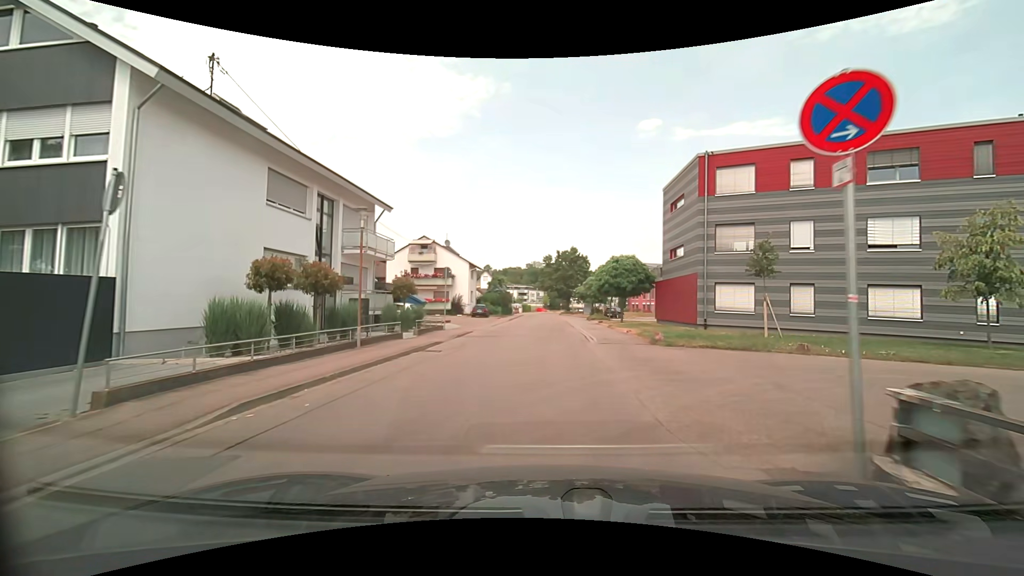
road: unclassified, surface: asphalt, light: Day
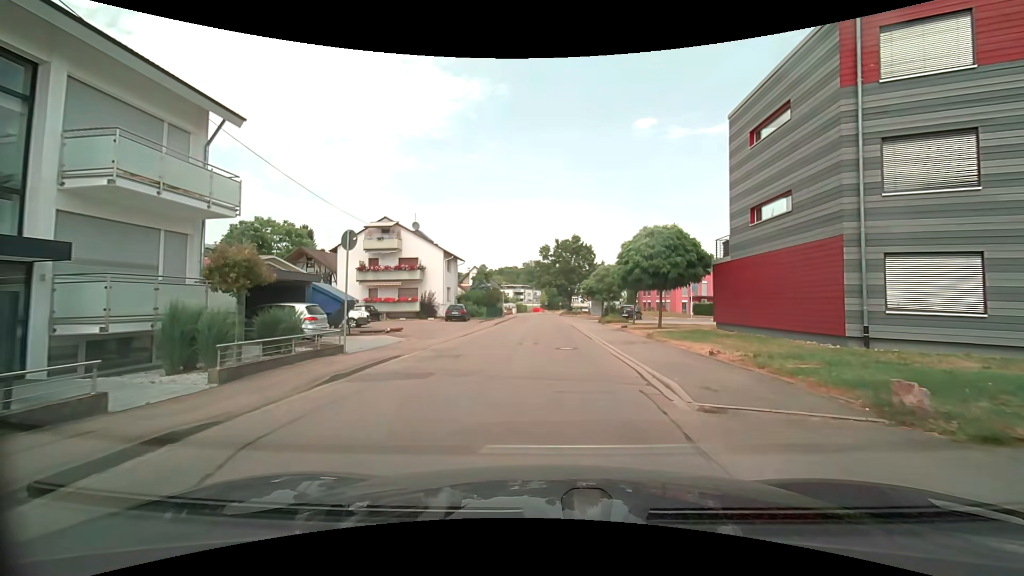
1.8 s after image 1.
(-0.1, +13.5) m; 0°
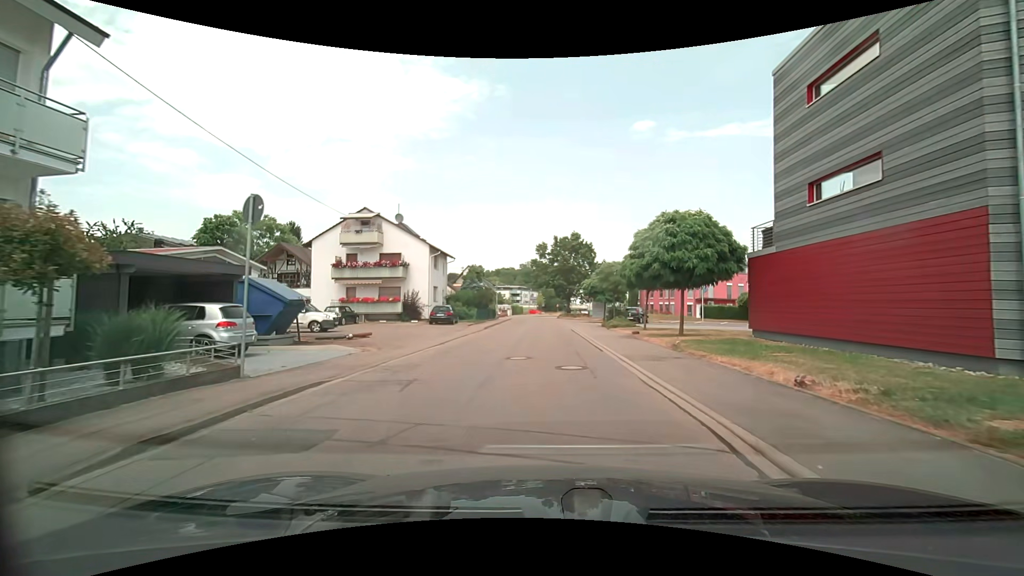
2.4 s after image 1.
(0.0, +4.6) m; 0°
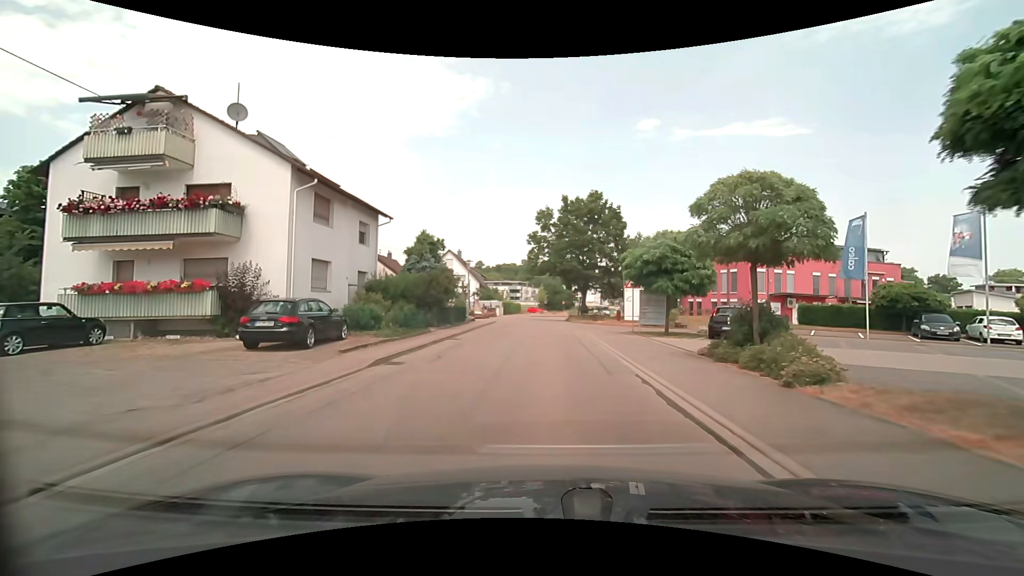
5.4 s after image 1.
(+0.1, +22.8) m; 0°
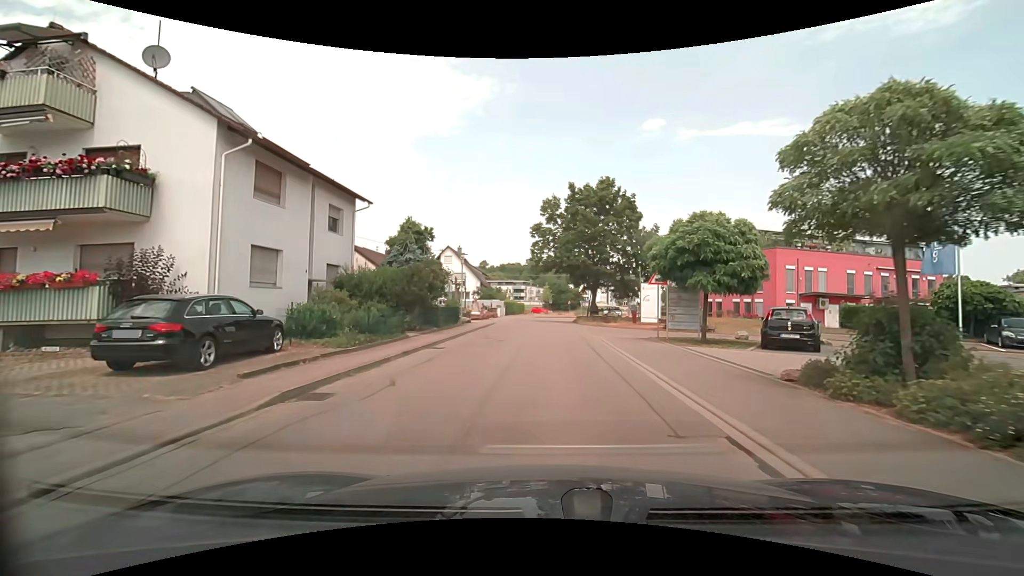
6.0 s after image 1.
(0.0, +4.6) m; -1°
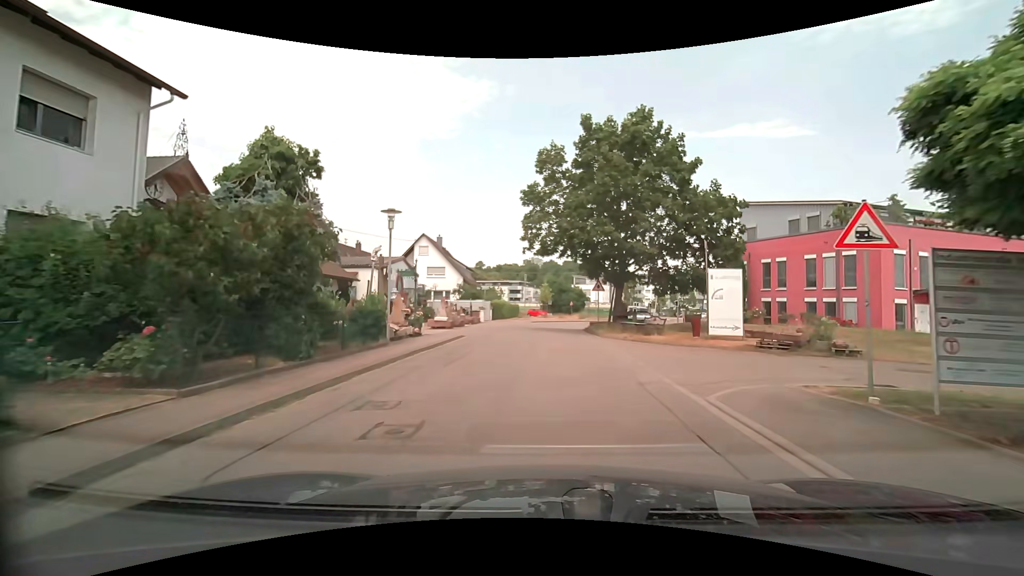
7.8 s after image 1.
(0.0, +13.8) m; +1°
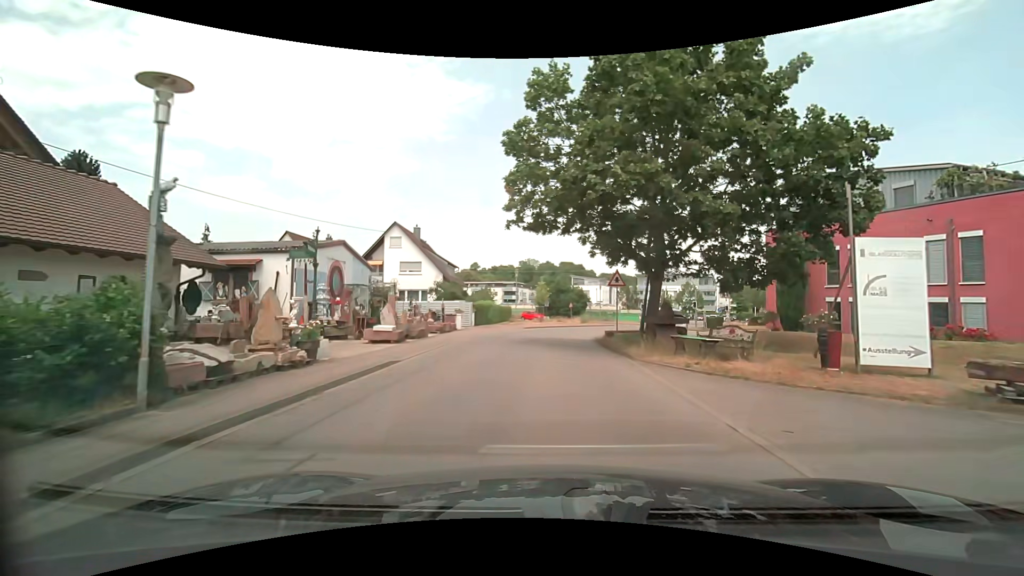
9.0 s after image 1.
(0.0, +9.6) m; +1°
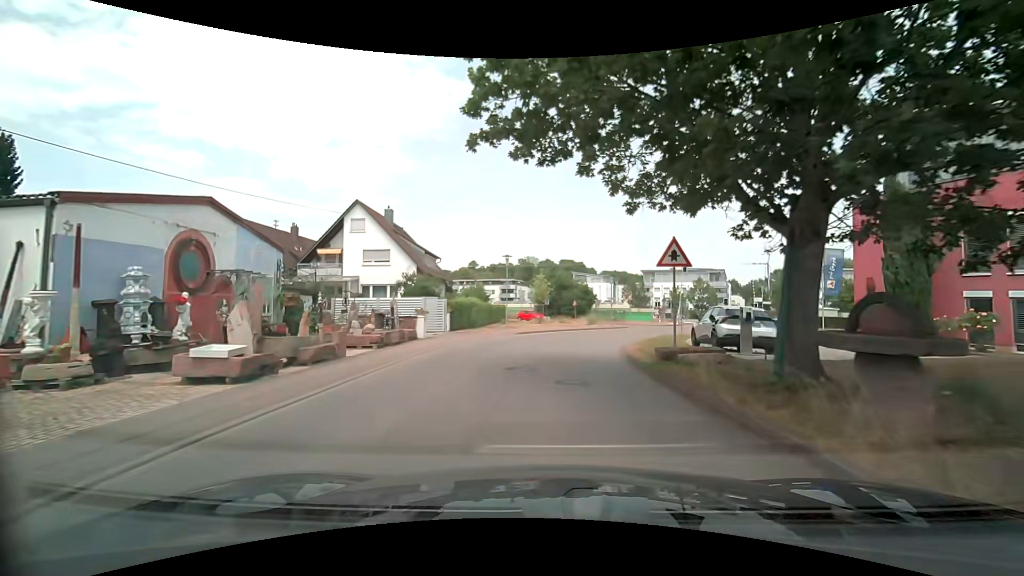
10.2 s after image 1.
(0.0, +9.7) m; 0°
(0, +10) (+1, +20) (+3, +30) (+7, +39) (+12, +48) (+16, +57) (+21, +65) (+27, +73) (+36, +78) (+46, +77) m
